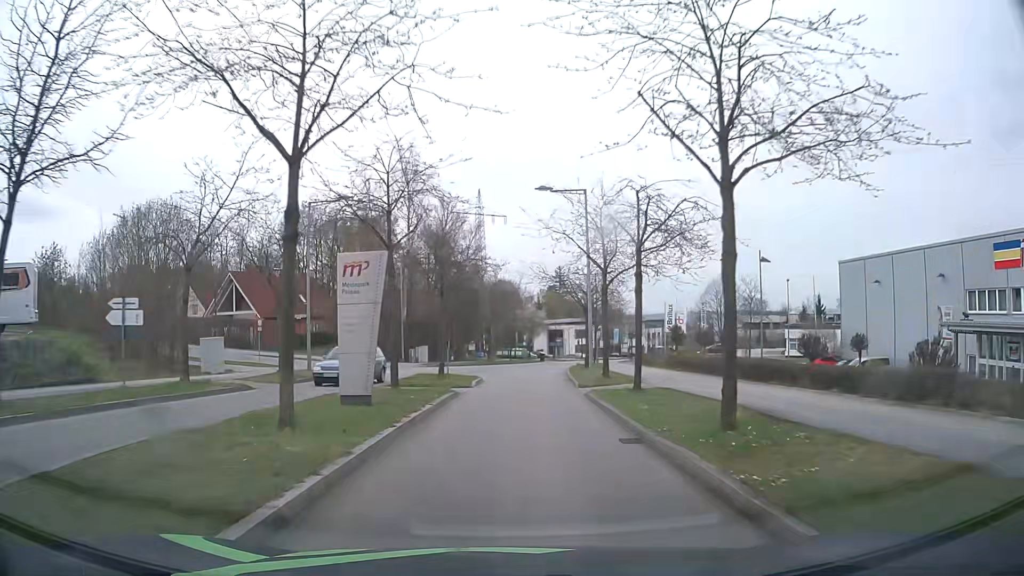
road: residential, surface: asphalt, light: Day
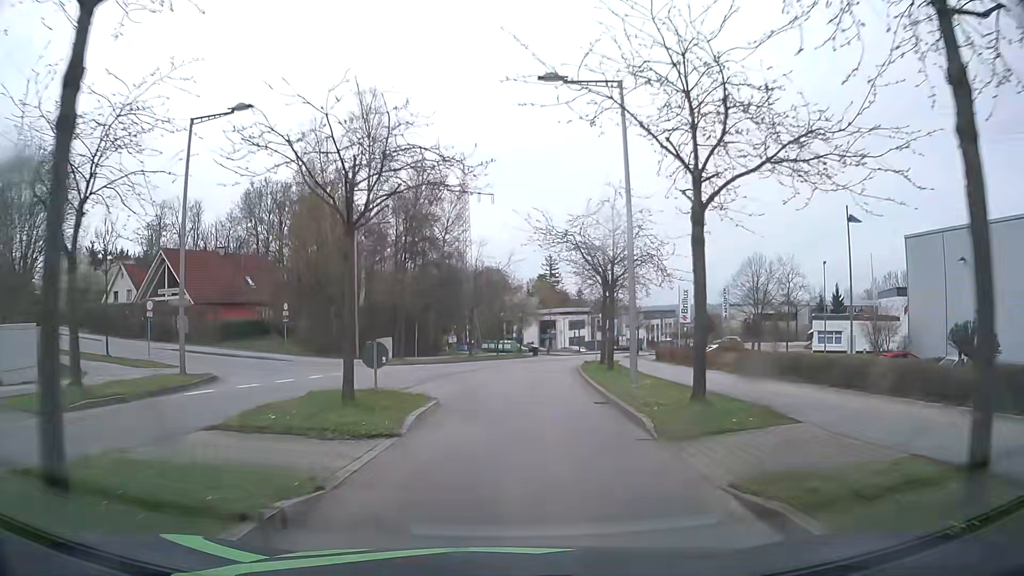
(+0.1, +13.6) m; +1°
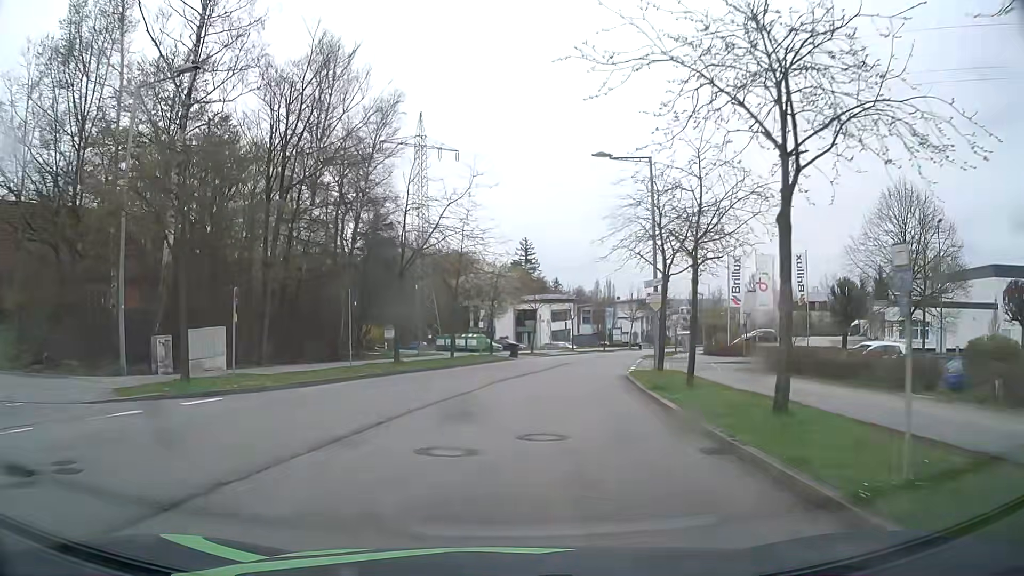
(+0.3, +26.1) m; +2°
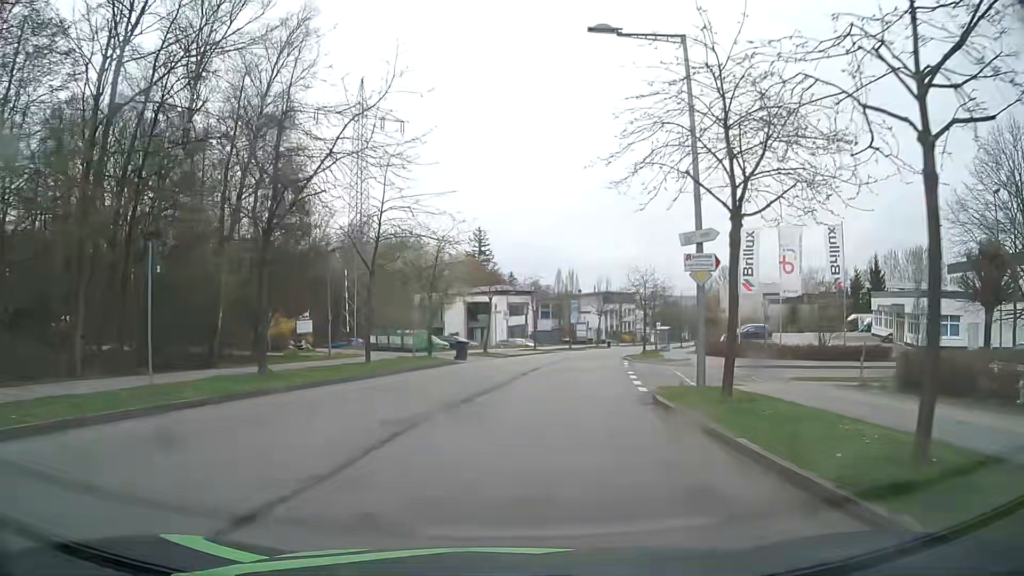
(+0.3, +11.9) m; +3°
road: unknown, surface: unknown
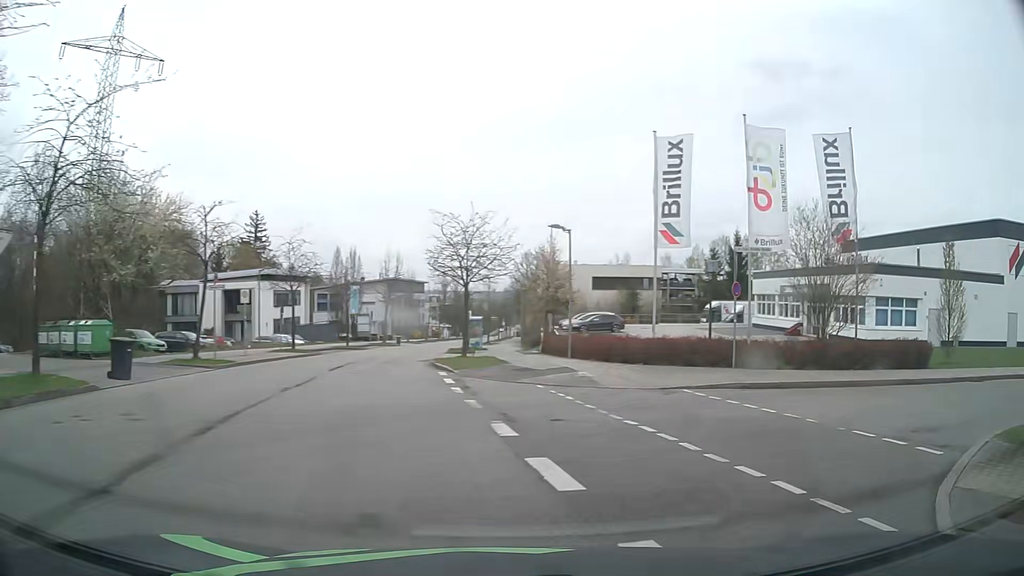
(+1.7, +18.7) m; +18°
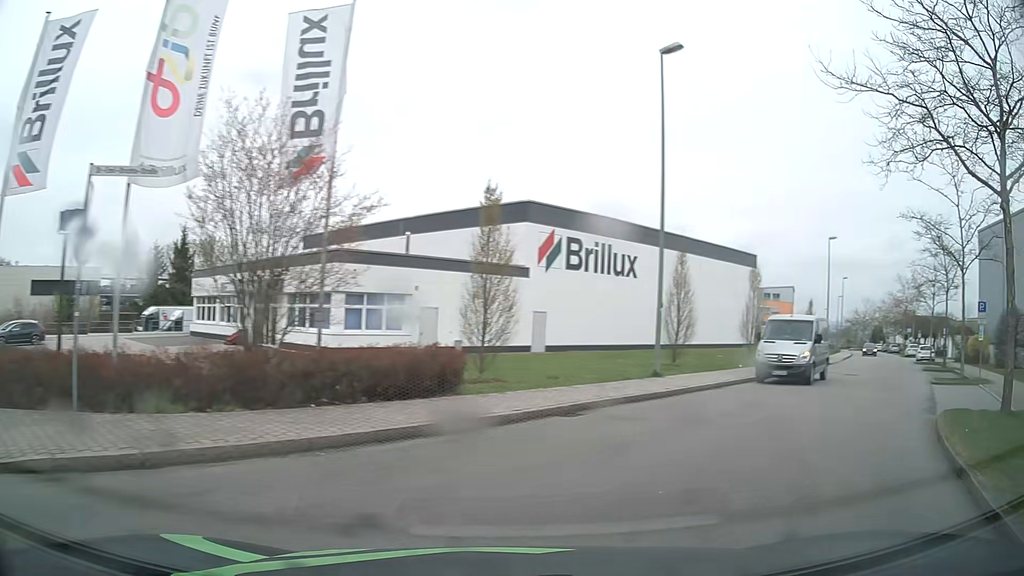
(+3.4, +9.1) m; +45°
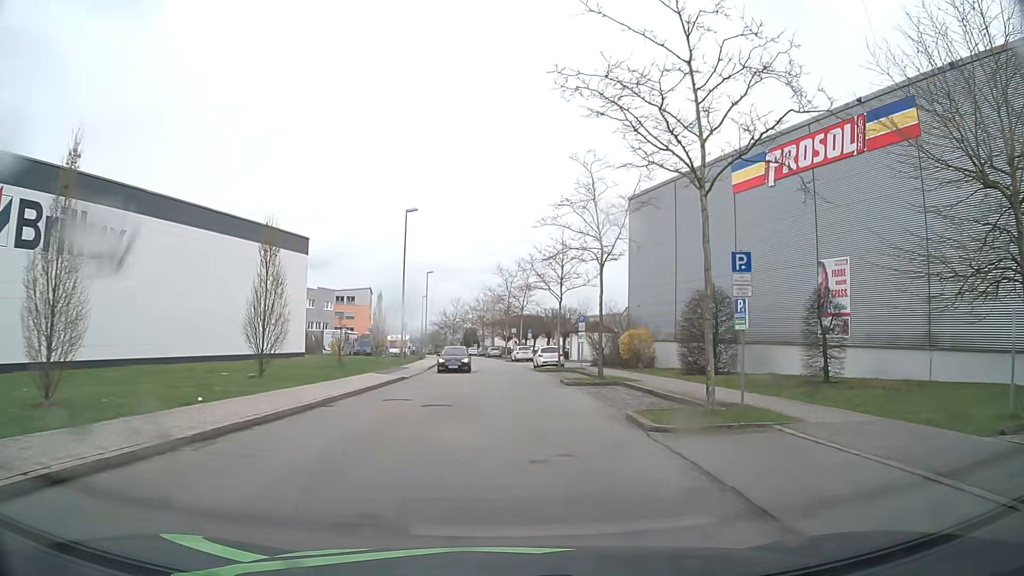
(+7.1, +13.4) m; +37°
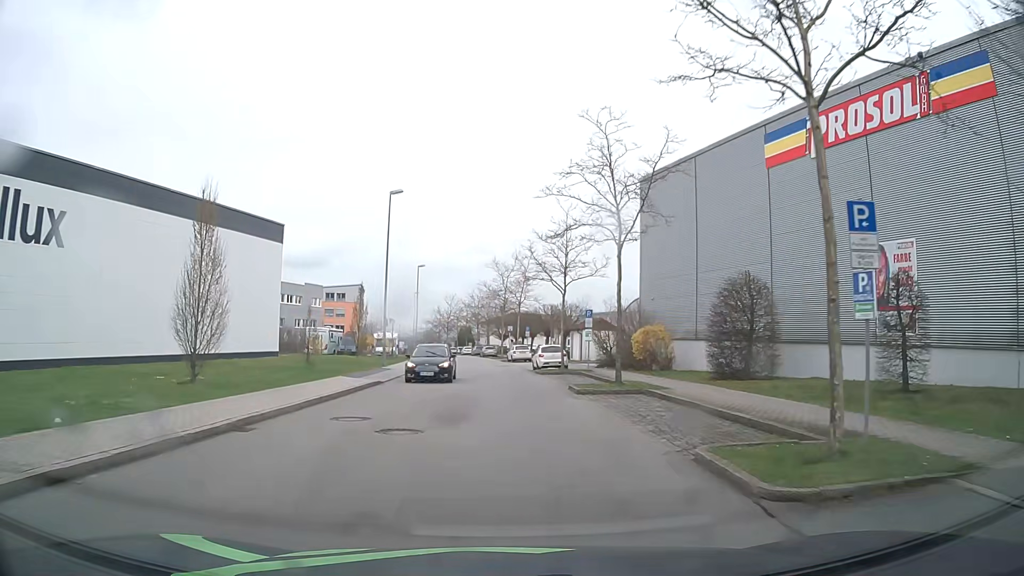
(0.0, +5.1) m; 0°
(0, +10) (0, +20) (0, +30) (-1, +40) (-1, +50) (-2, +60) (-3, +70) (-4, +80) (-5, +90) (-7, +100) m
